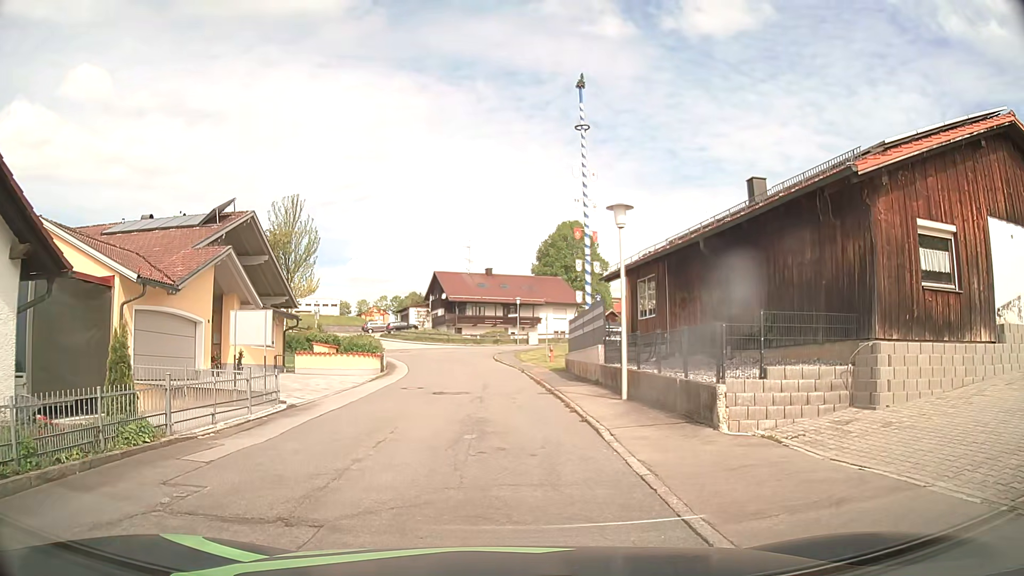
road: residential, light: Day
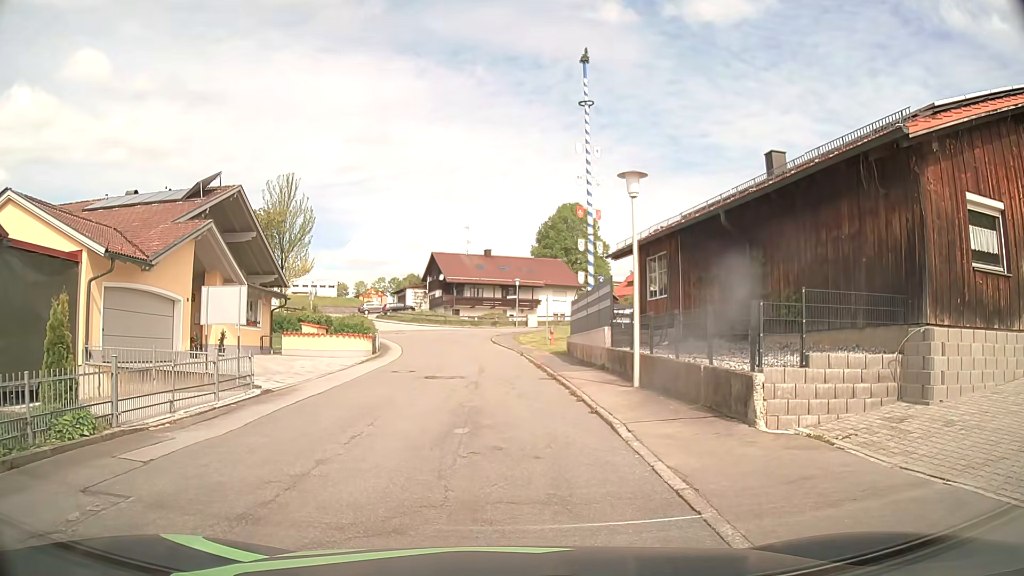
(0.0, +1.6) m; 0°
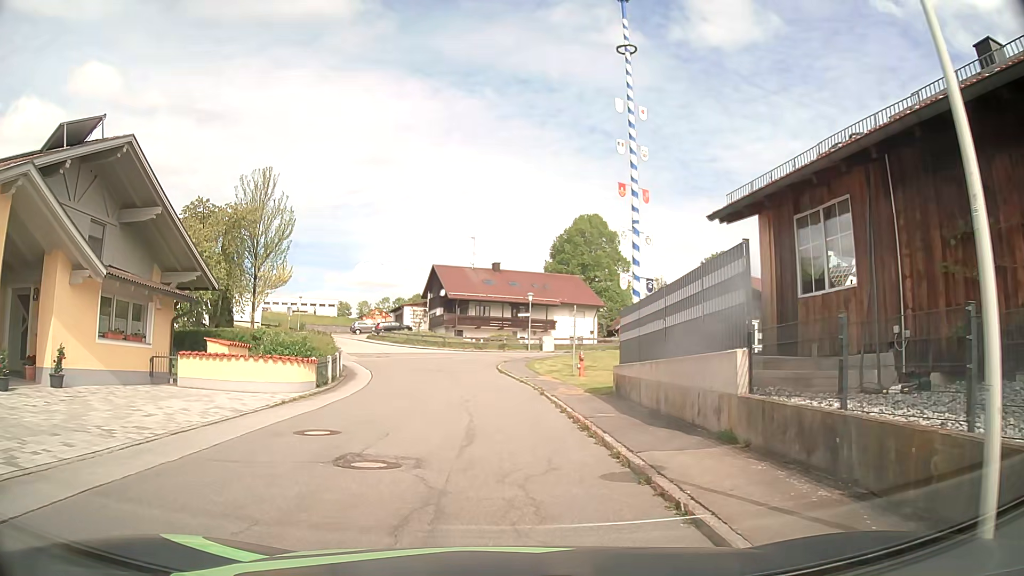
(0.0, +10.9) m; 0°
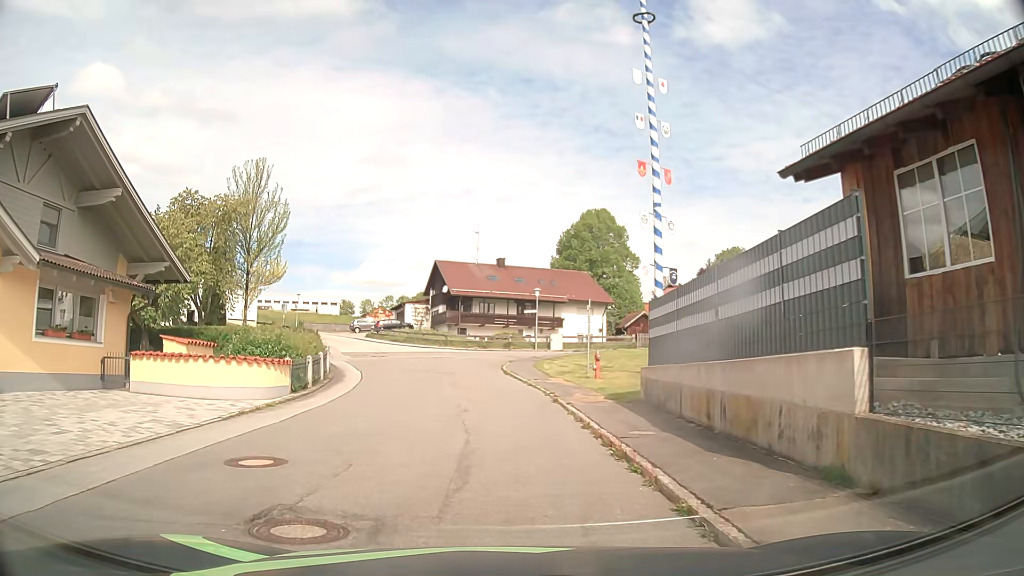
(0.0, +3.1) m; -1°
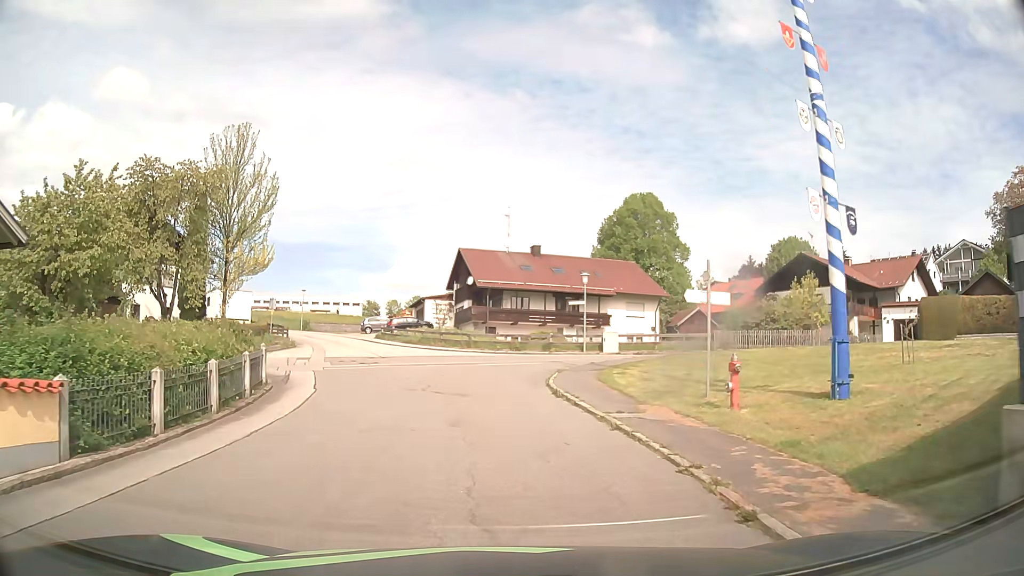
(-0.2, +11.2) m; -3°
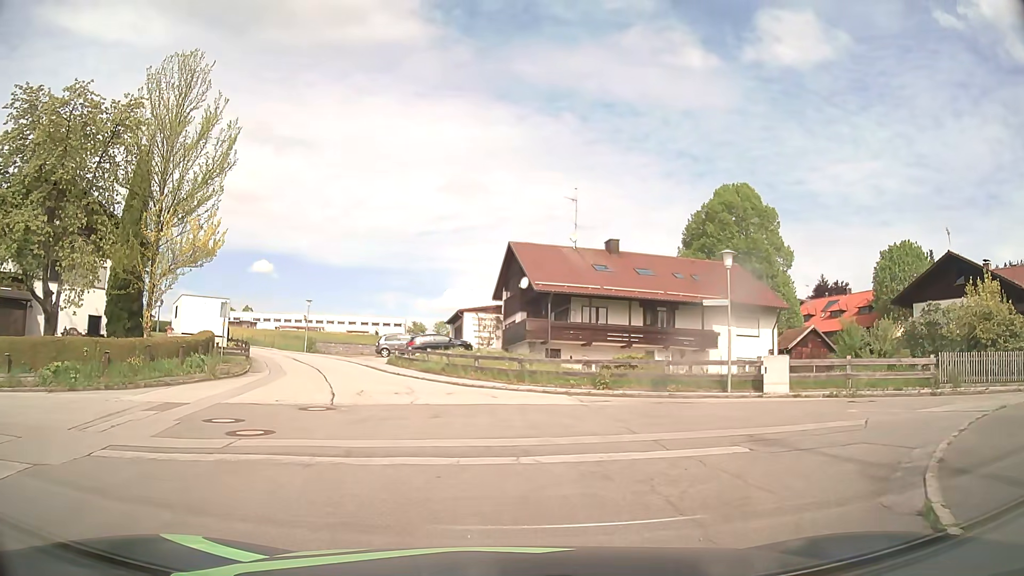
(-0.5, +17.1) m; -4°
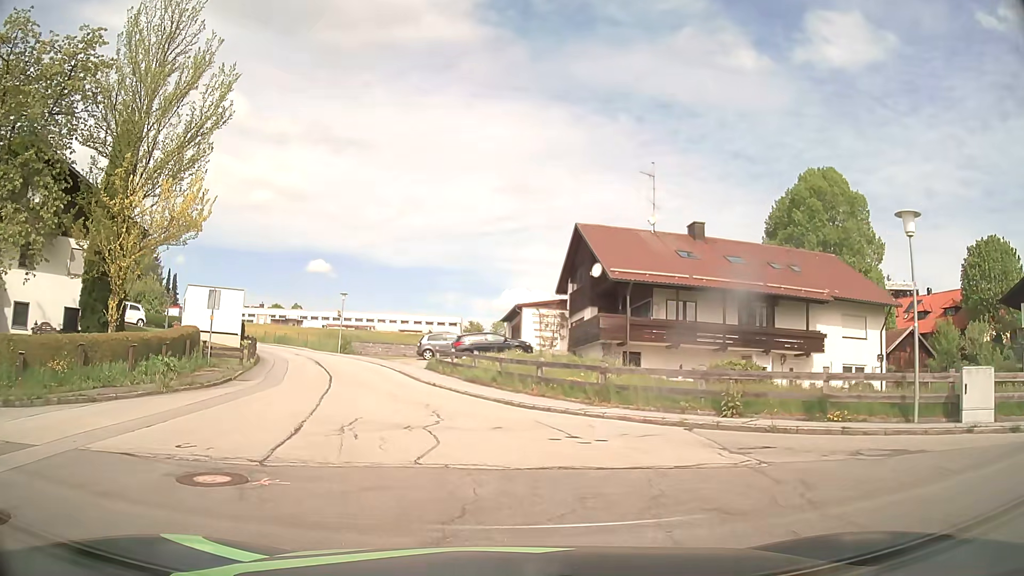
(-0.3, +7.8) m; -6°
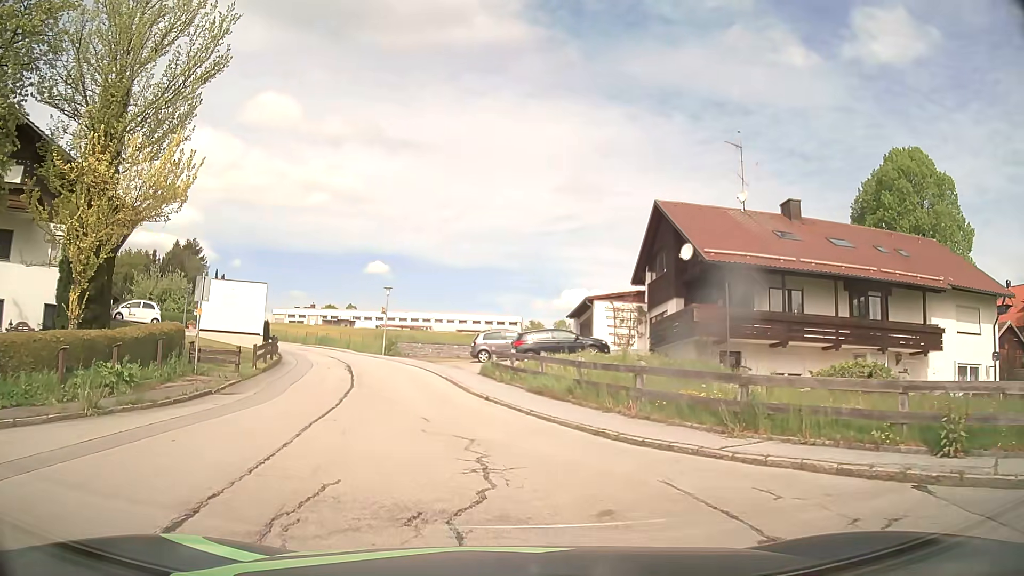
(-0.2, +6.3) m; -3°
(-1, +10) (-2, +20) (-5, +29) (-9, +39) (-13, +48) (-19, +56) (-25, +64) (-31, +72) (-38, +79) (-45, +87) m
